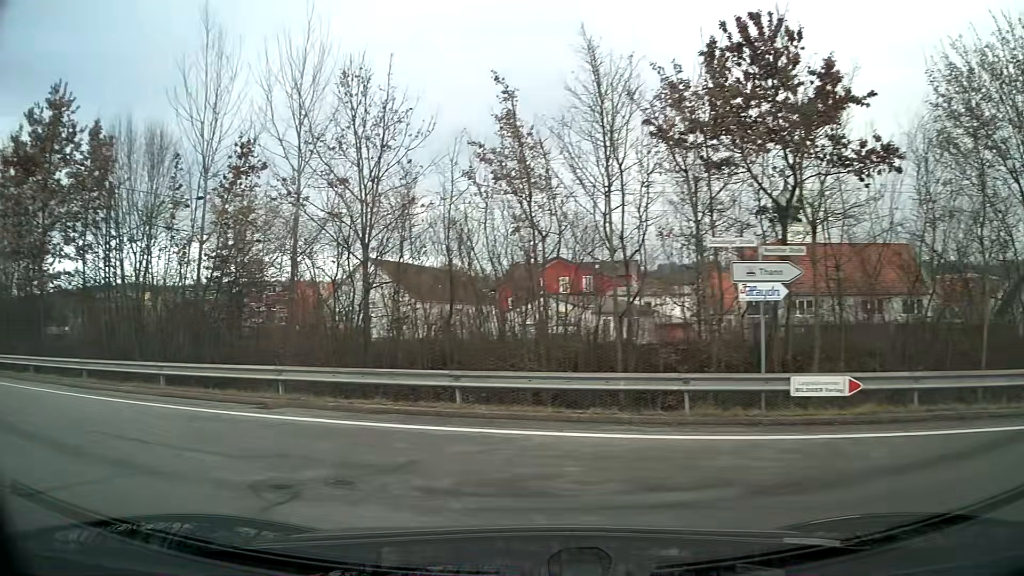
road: unclassified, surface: asphalt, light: Day
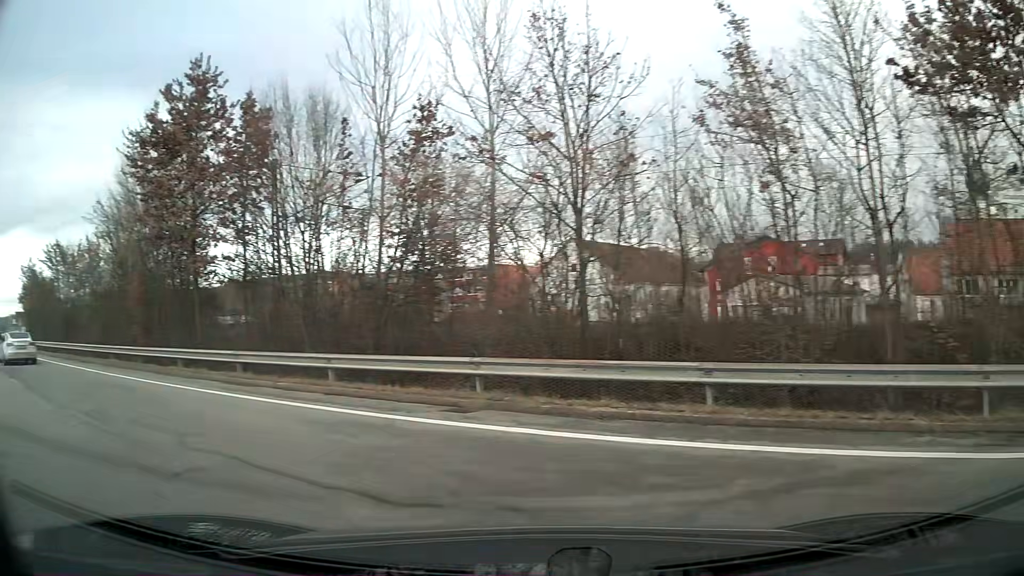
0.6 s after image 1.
(-0.5, +2.9) m; -19°
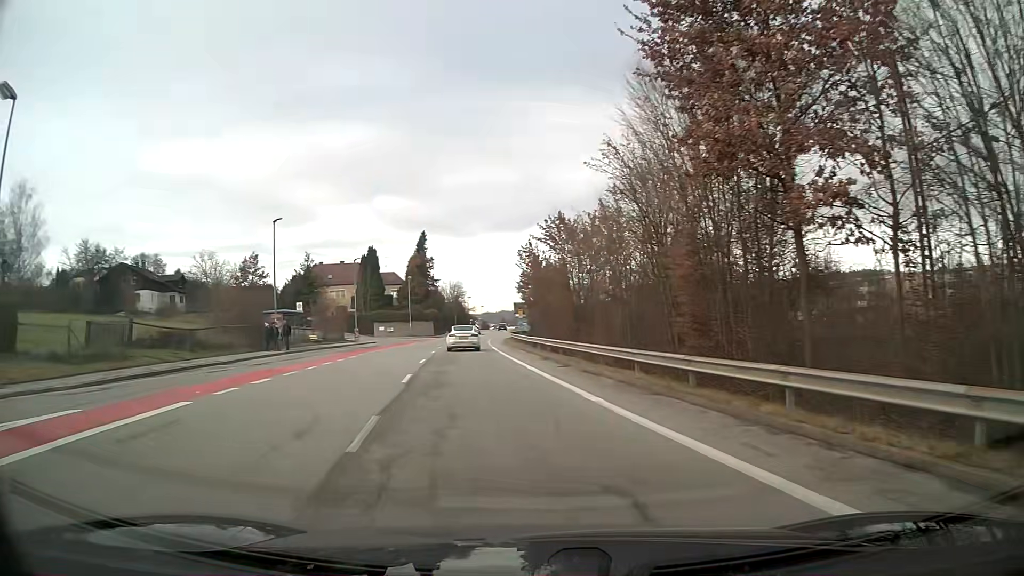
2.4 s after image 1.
(-4.8, +10.9) m; -38°
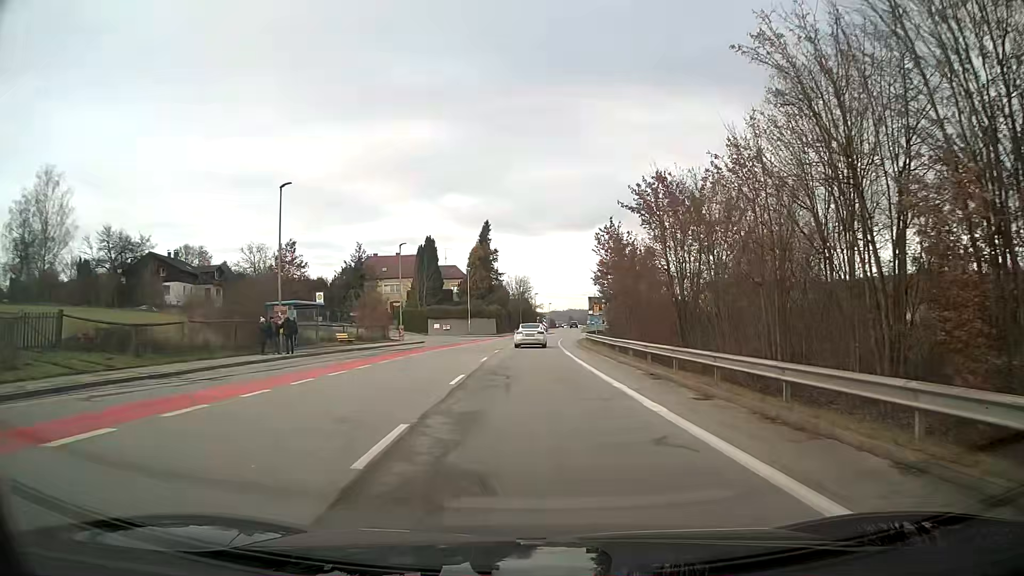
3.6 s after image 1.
(-0.6, +10.6) m; -4°
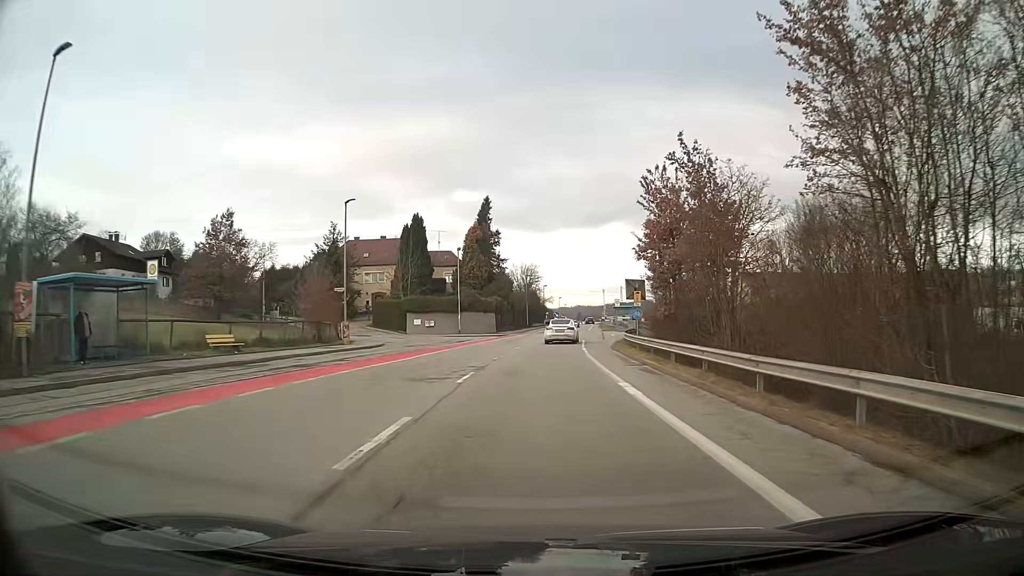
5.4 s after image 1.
(-0.1, +19.2) m; 0°
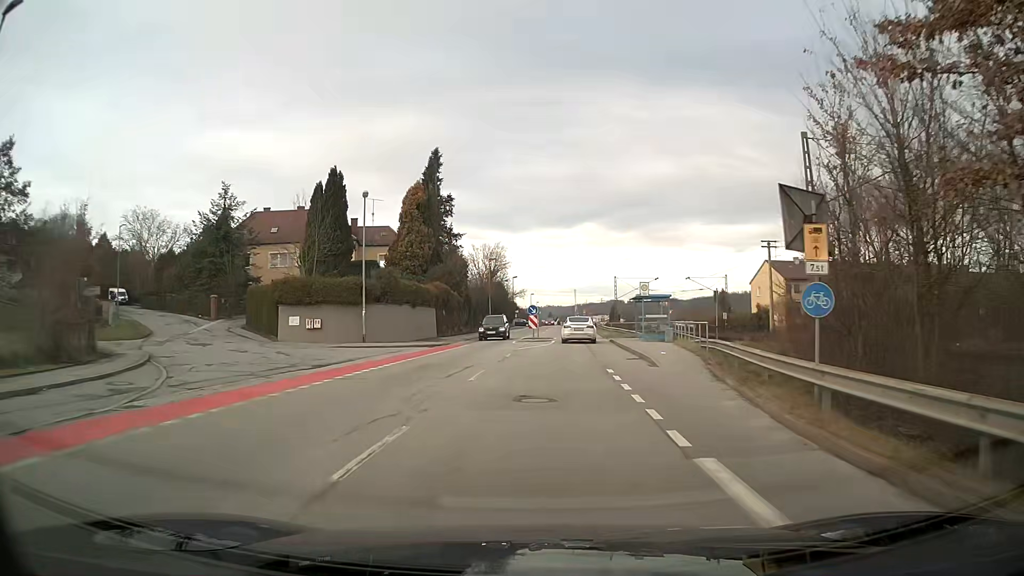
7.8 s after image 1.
(+0.6, +27.4) m; +3°
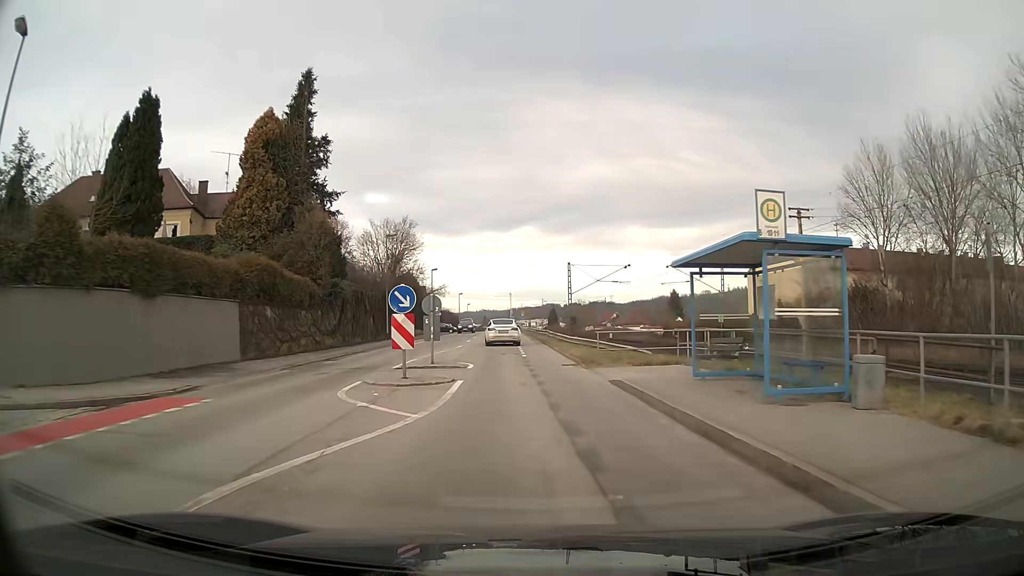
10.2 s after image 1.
(+1.2, +24.6) m; +5°
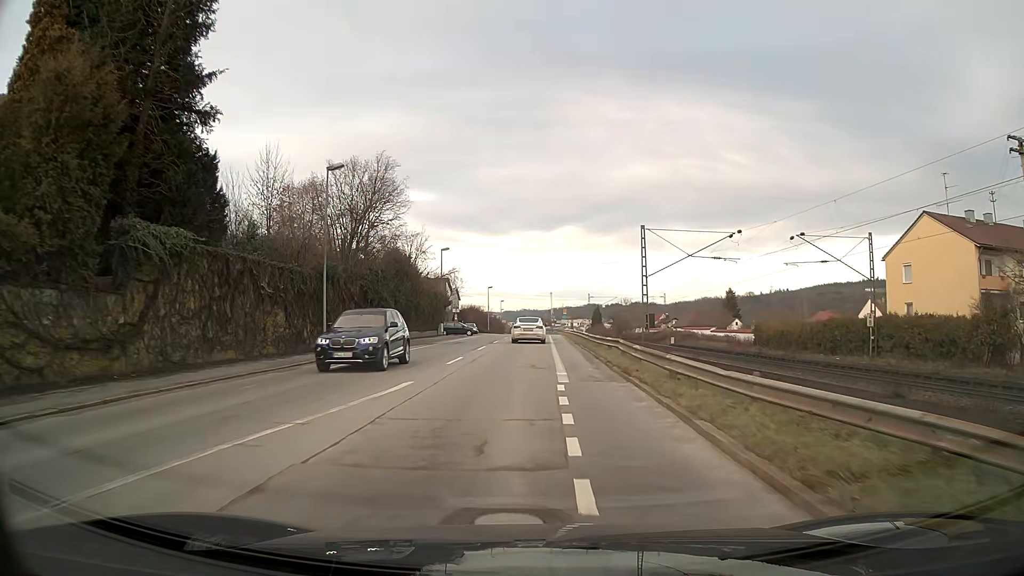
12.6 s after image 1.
(-0.6, +23.5) m; -4°
